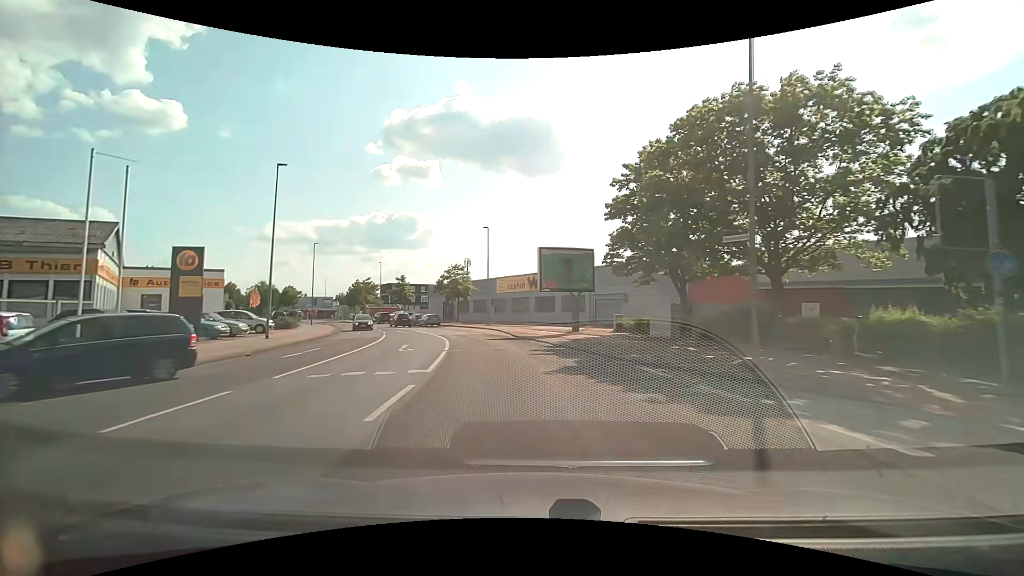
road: tertiary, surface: asphalt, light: Day
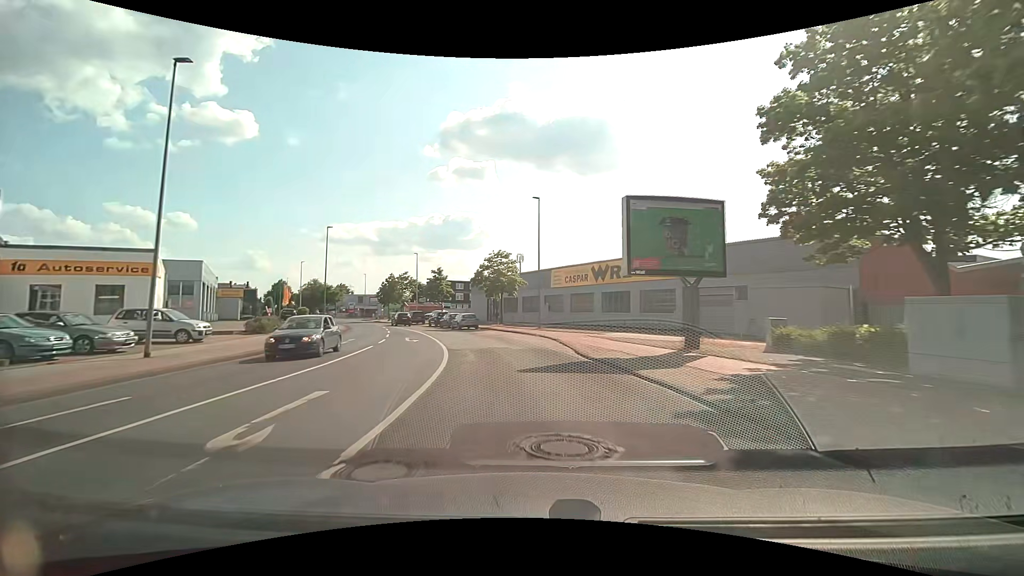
(-0.8, +13.7) m; -6°
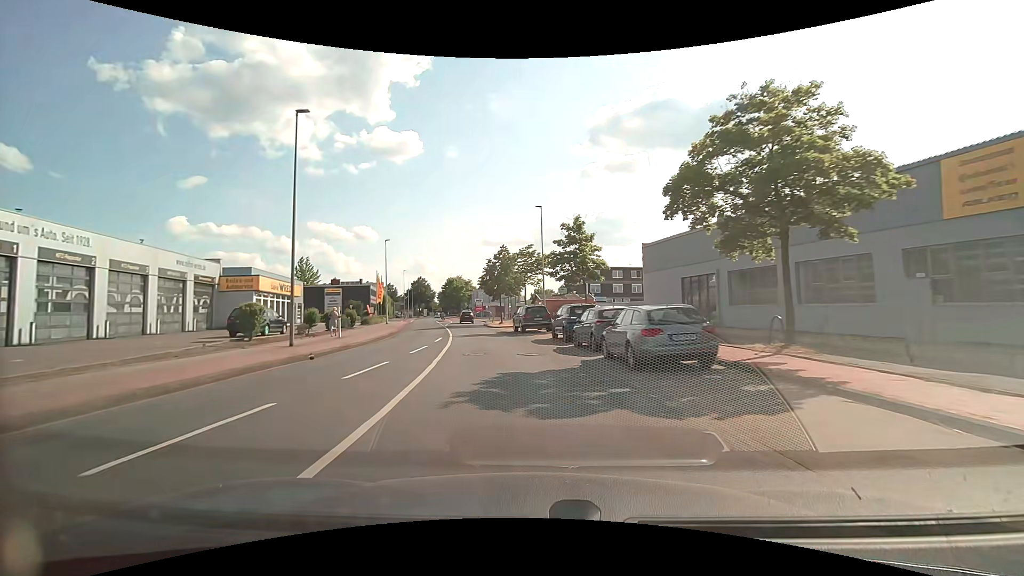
(-5.0, +33.6) m; -18°
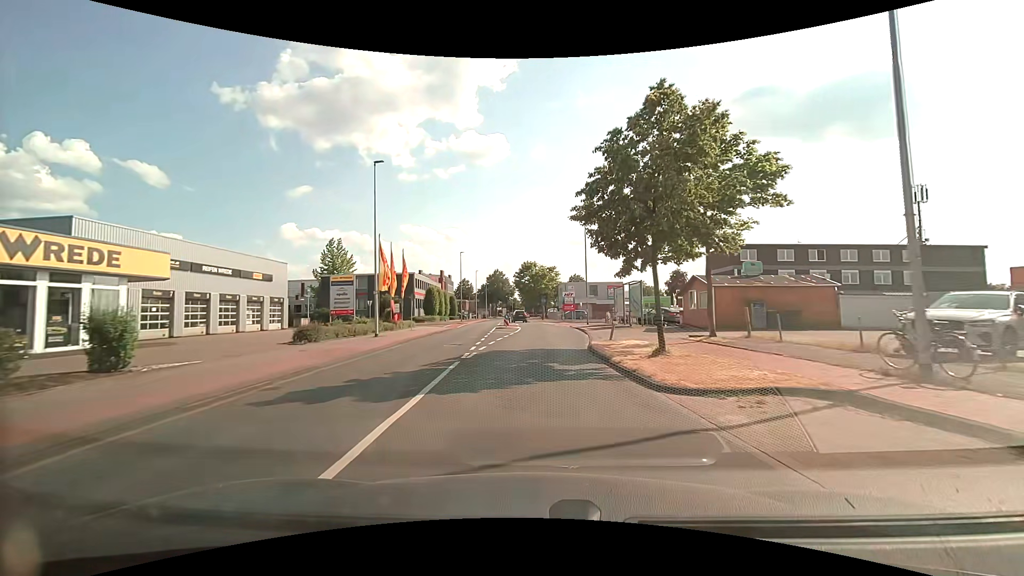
(-3.7, +33.5) m; -10°
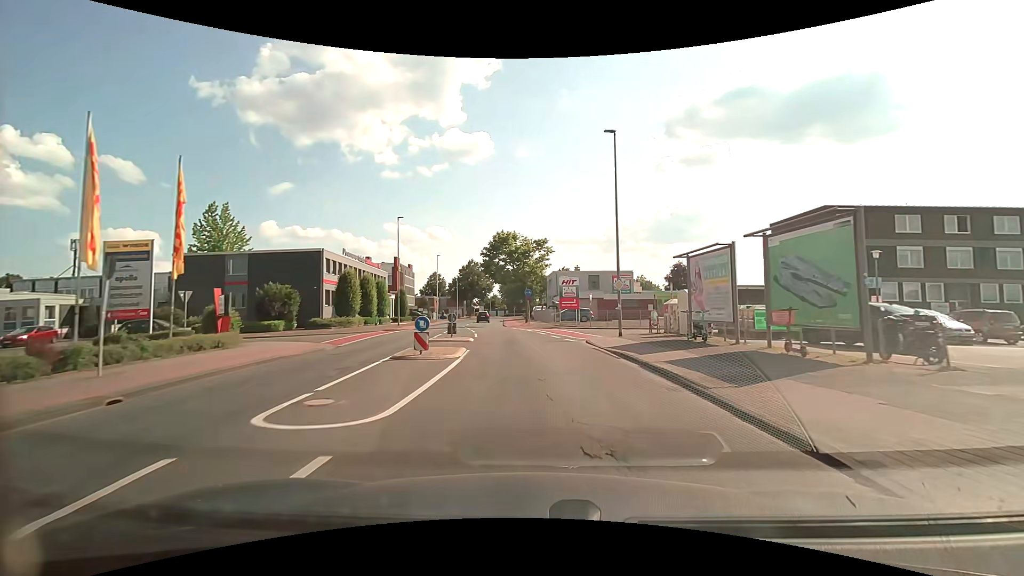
(+0.2, +26.8) m; +2°
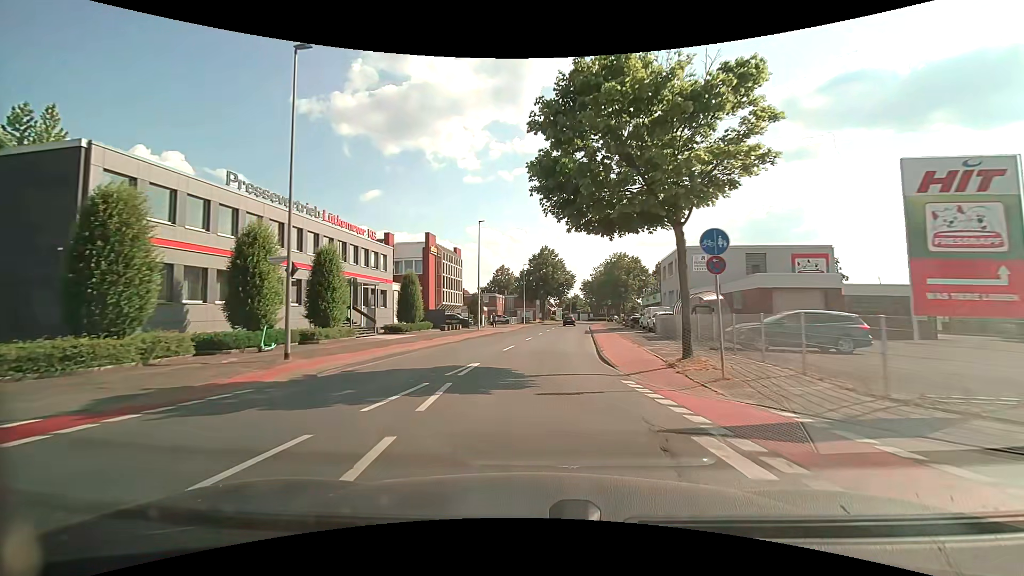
(-2.4, +32.4) m; -9°
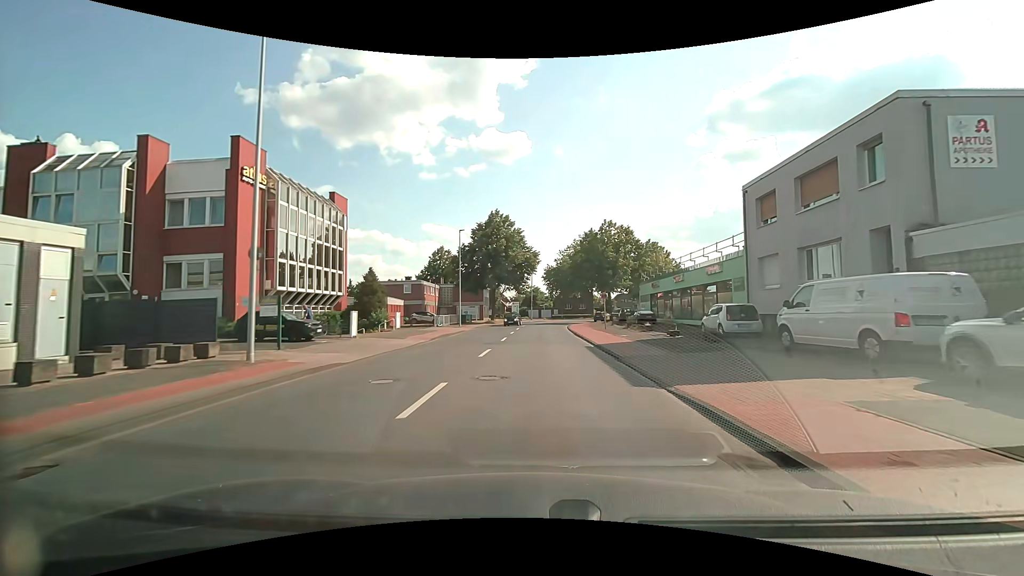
(+1.2, +32.4) m; +5°
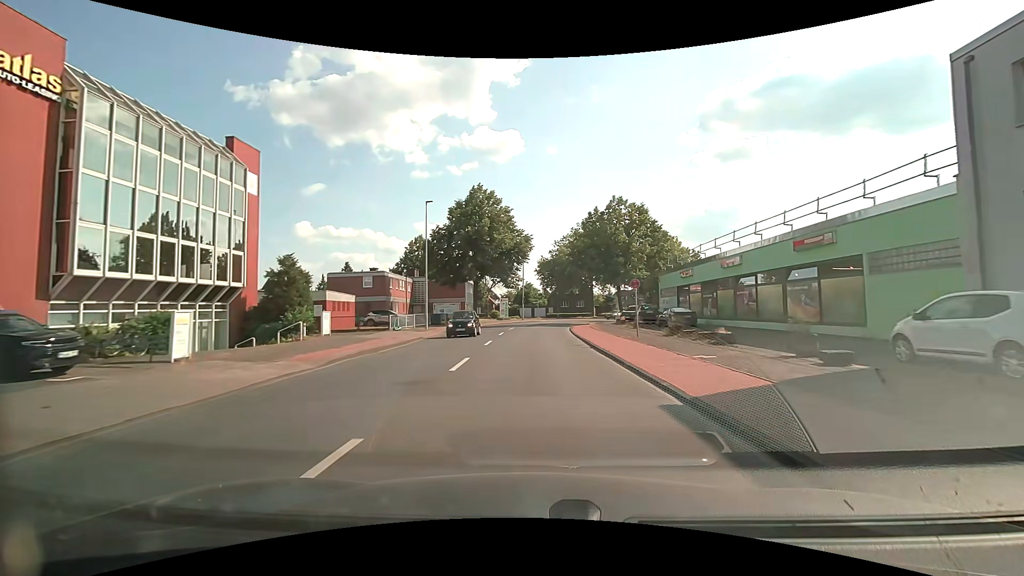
(+0.1, +13.3) m; +1°
(0, +10) (0, +20) (0, +30) (0, +40) (+1, +50) (+4, +60) (+8, +69) (+14, +77) (+22, +83) (+30, +89) m
